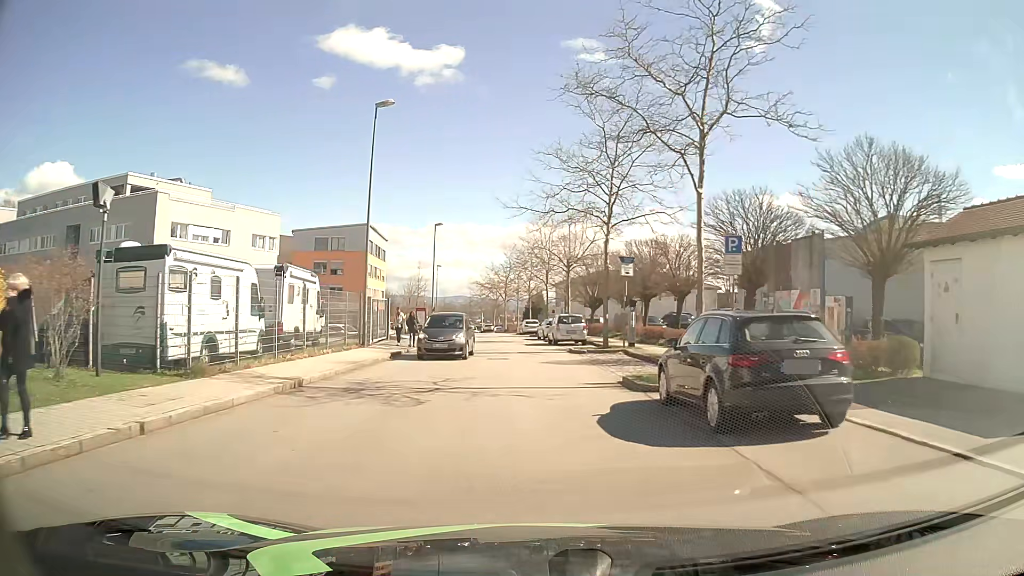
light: Day
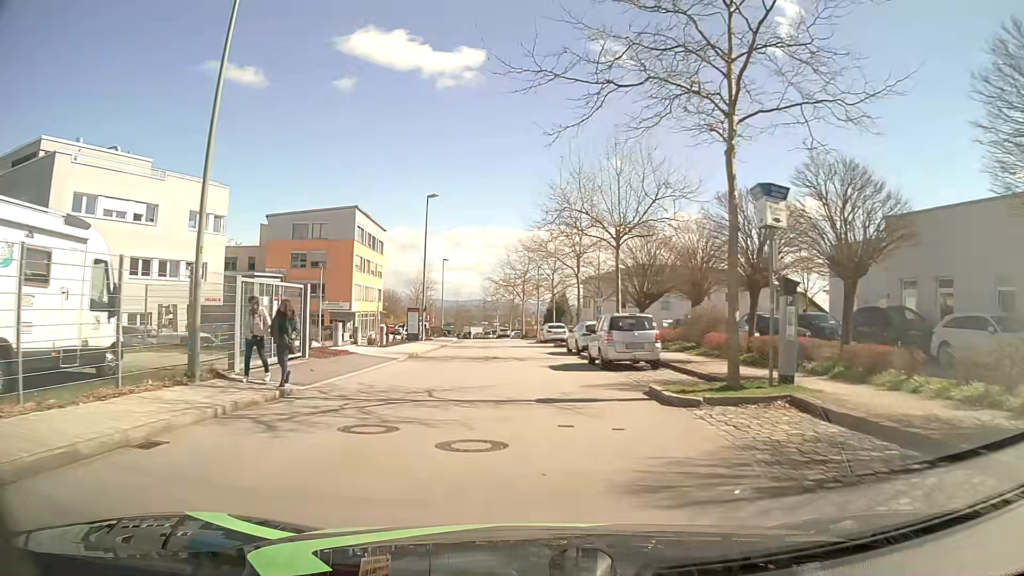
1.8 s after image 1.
(-0.3, +15.8) m; -2°
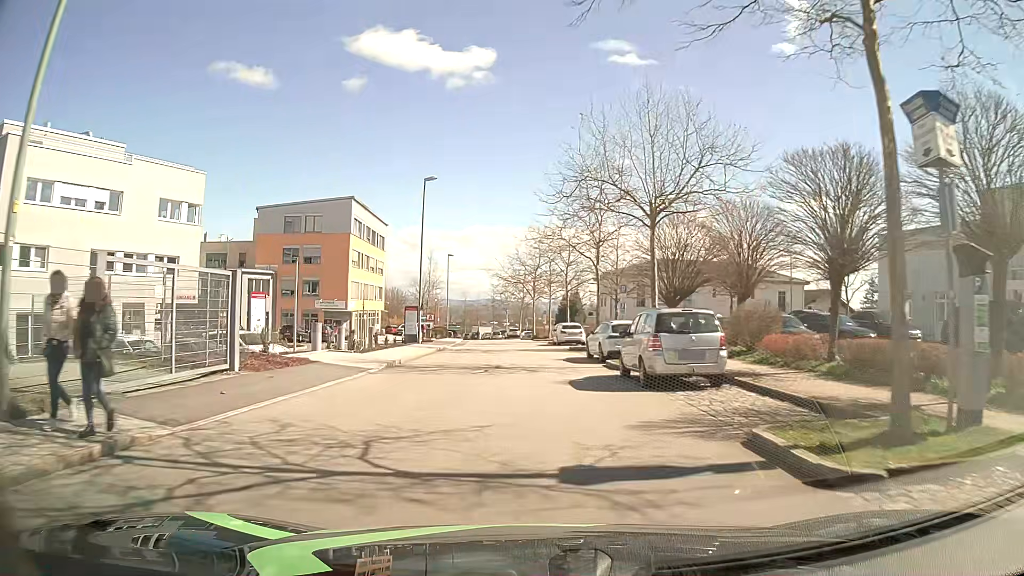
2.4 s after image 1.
(-0.1, +5.7) m; -1°
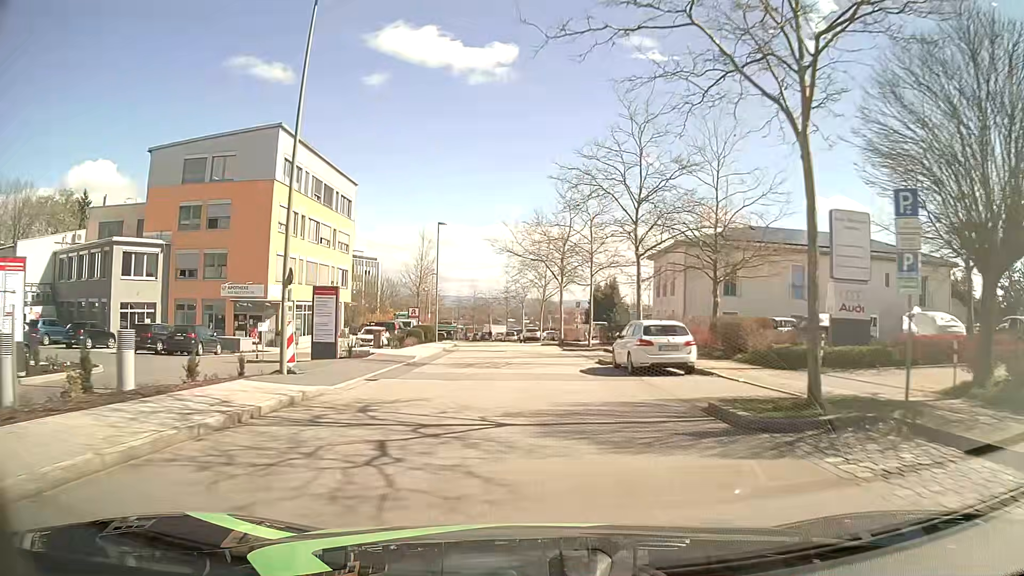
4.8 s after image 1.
(-0.5, +25.3) m; -2°
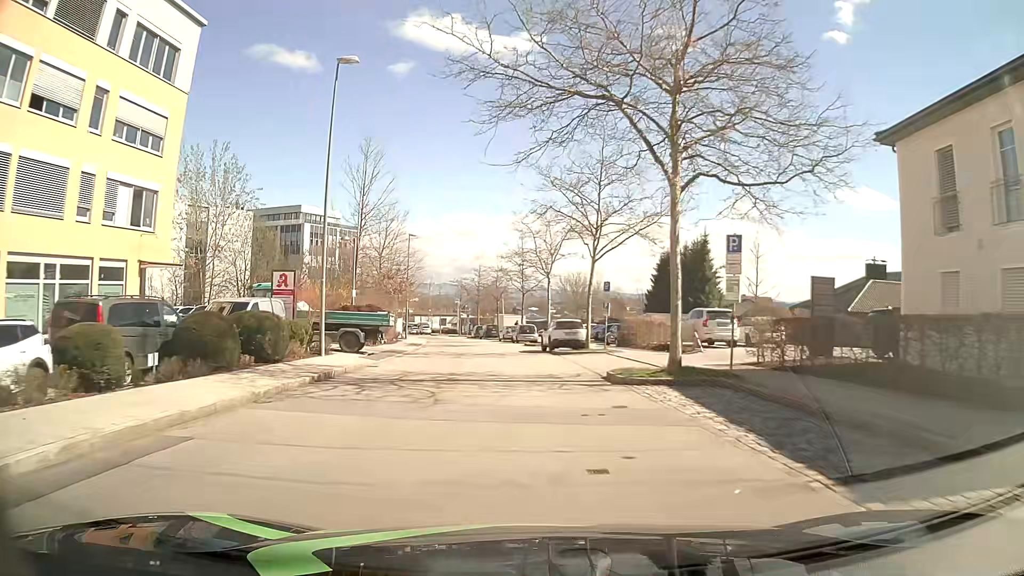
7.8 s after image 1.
(-0.1, +36.2) m; -2°
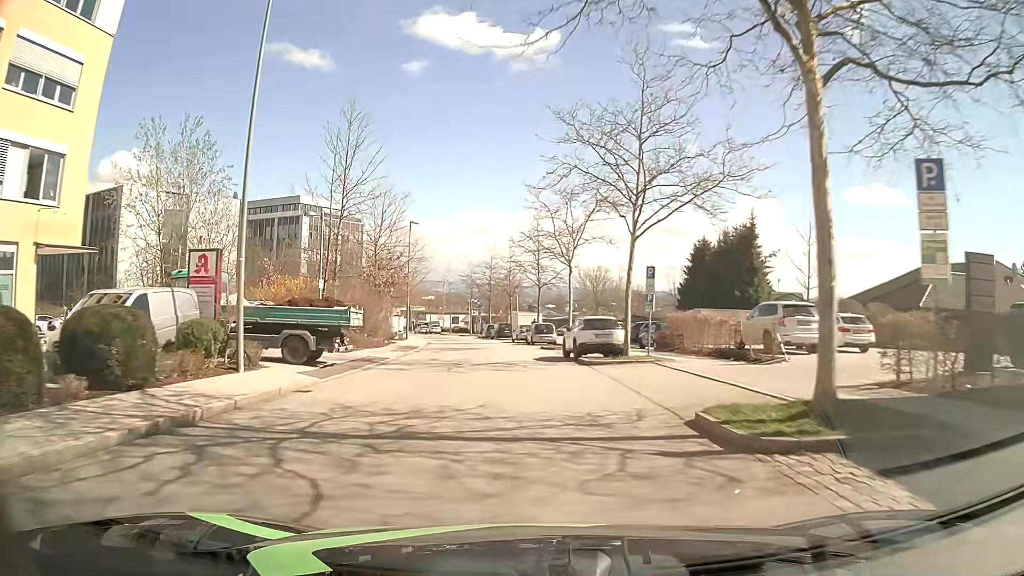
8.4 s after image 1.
(0.0, +7.6) m; -1°
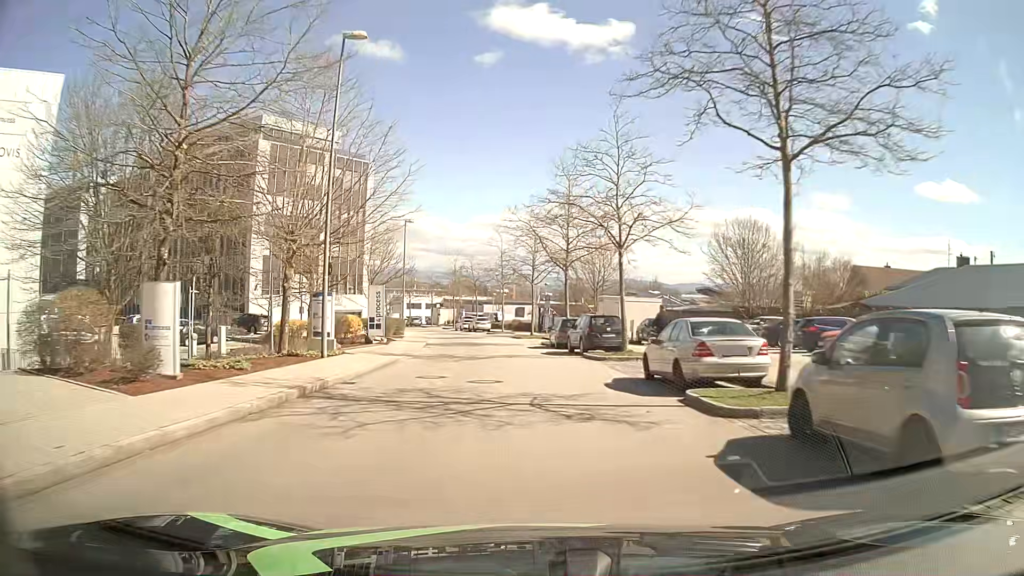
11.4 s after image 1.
(-2.2, +39.0) m; -7°
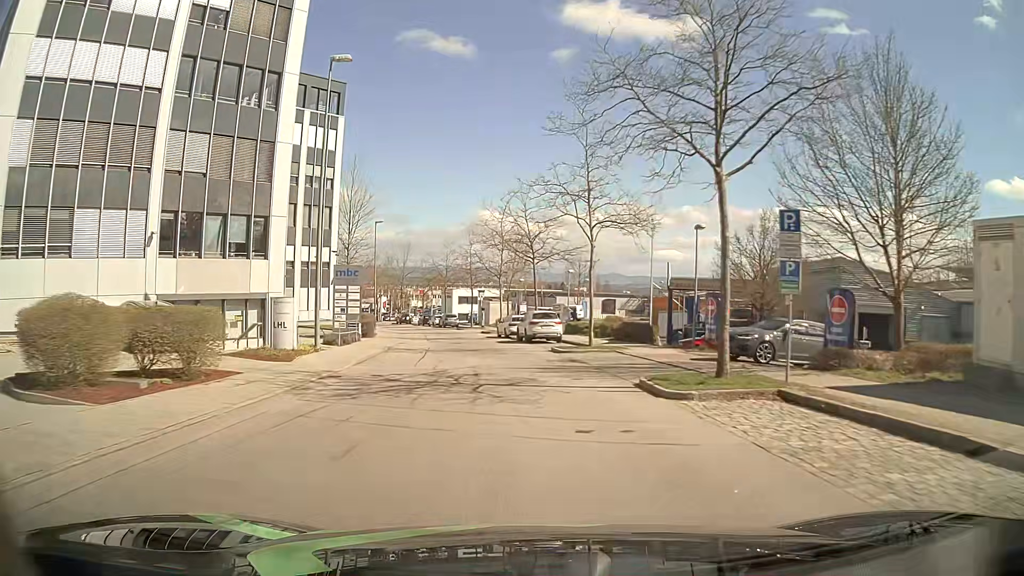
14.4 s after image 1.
(-1.7, +39.4) m; -6°
